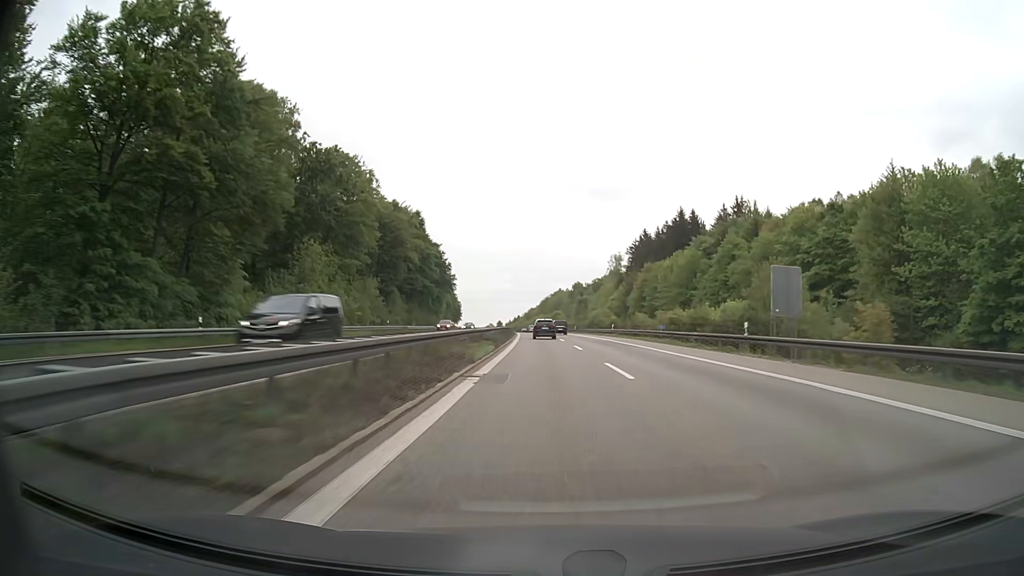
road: motorway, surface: asphalt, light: Day
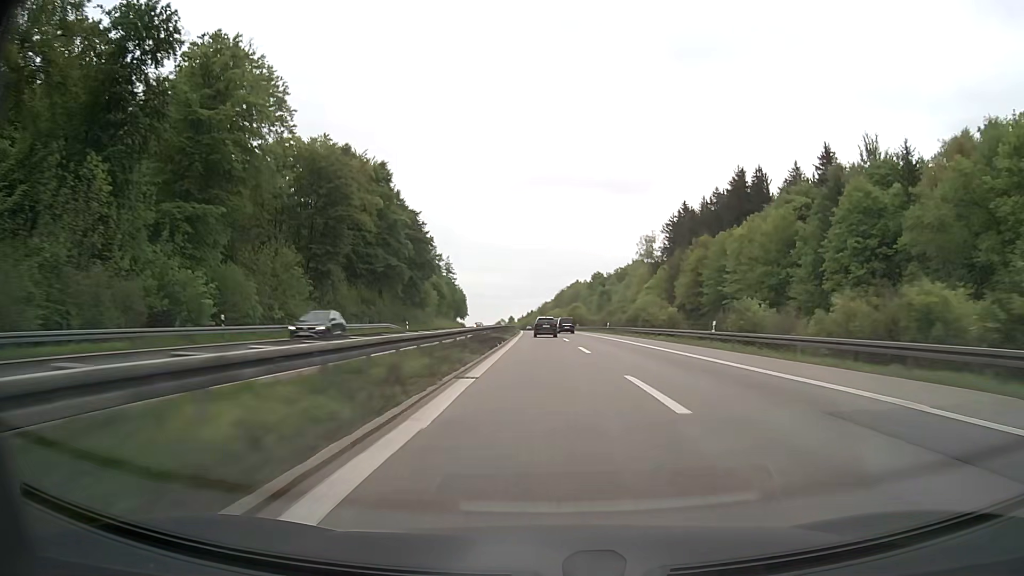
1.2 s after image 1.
(-0.5, +41.9) m; -1°
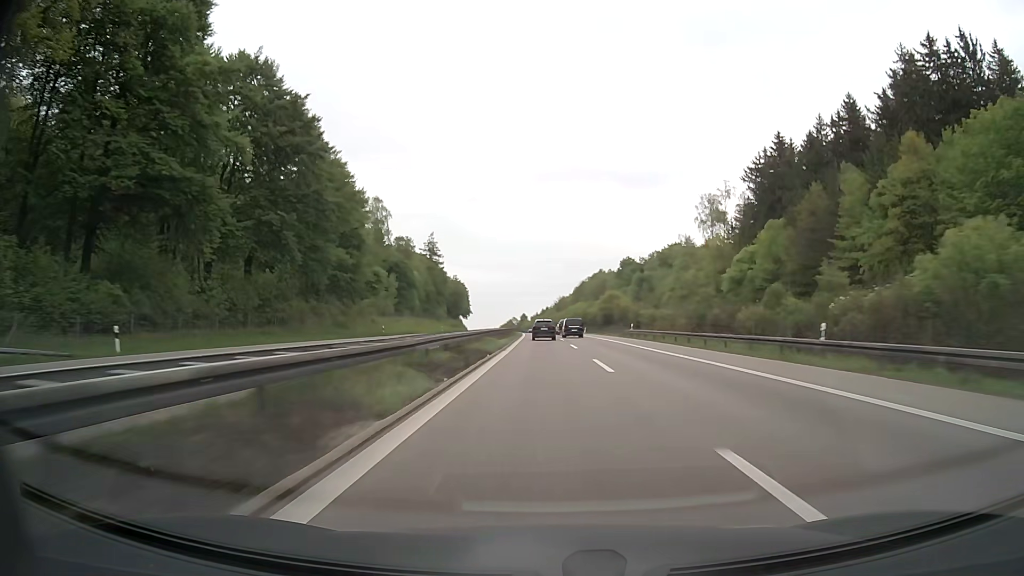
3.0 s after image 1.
(-0.9, +62.7) m; -1°
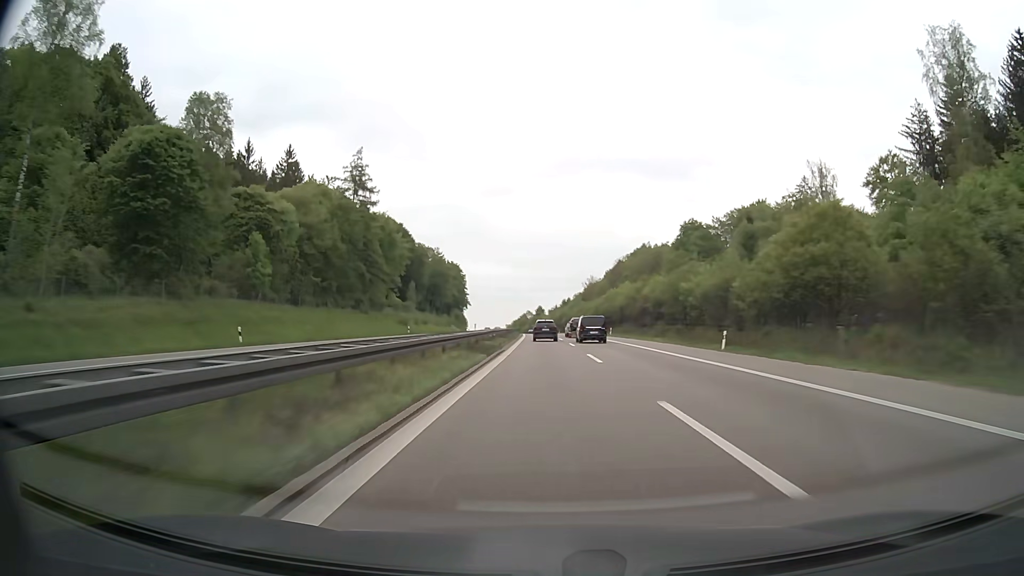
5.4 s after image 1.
(-1.3, +85.4) m; -2°
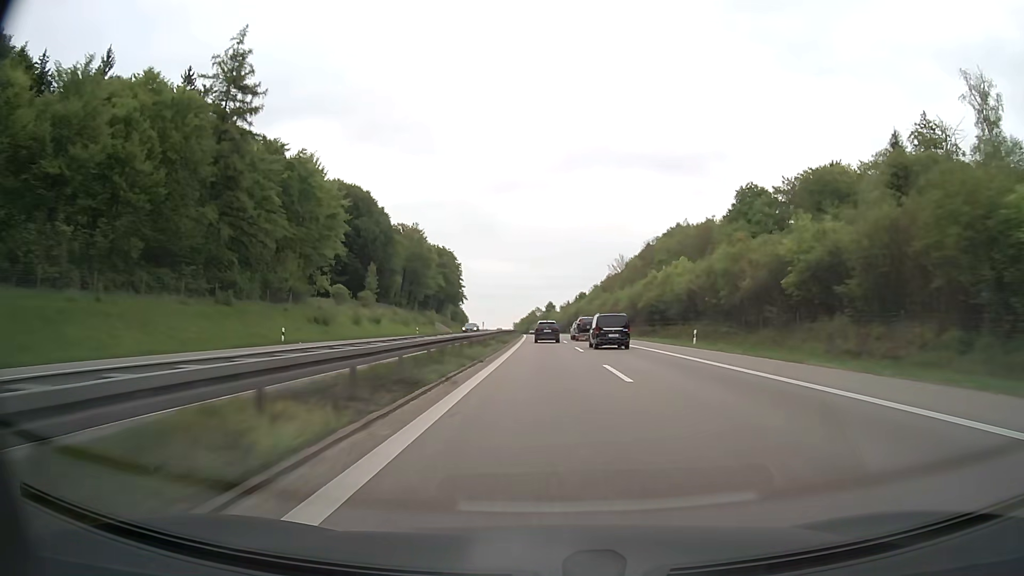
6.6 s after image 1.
(-0.3, +43.3) m; -1°
(0, +10) (0, +20) (0, +30) (0, +40) (-1, +50) (-1, +60) (-1, +70) (-1, +80) (-2, +90) (-2, +100) m
